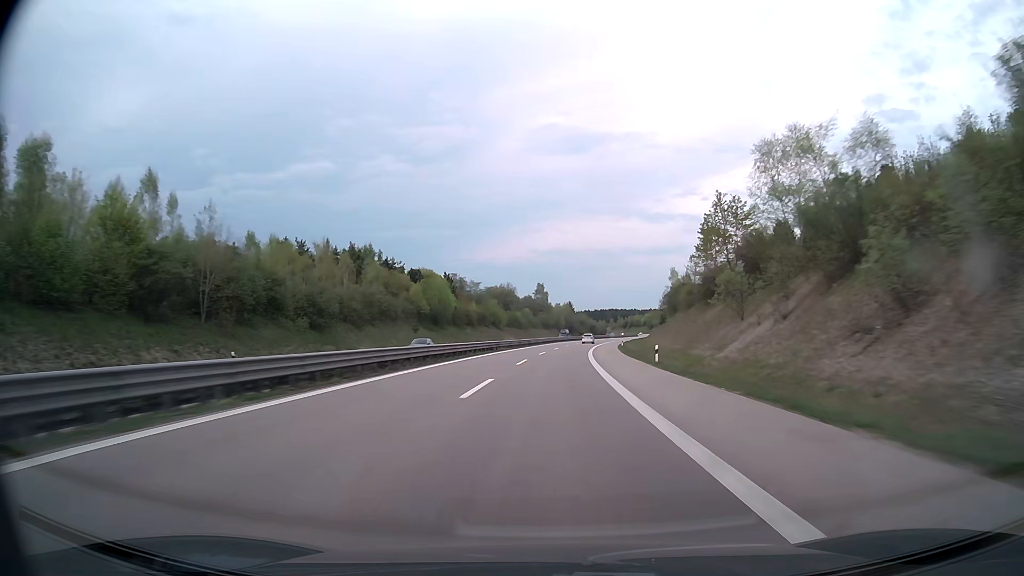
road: trunk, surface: asphalt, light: Day
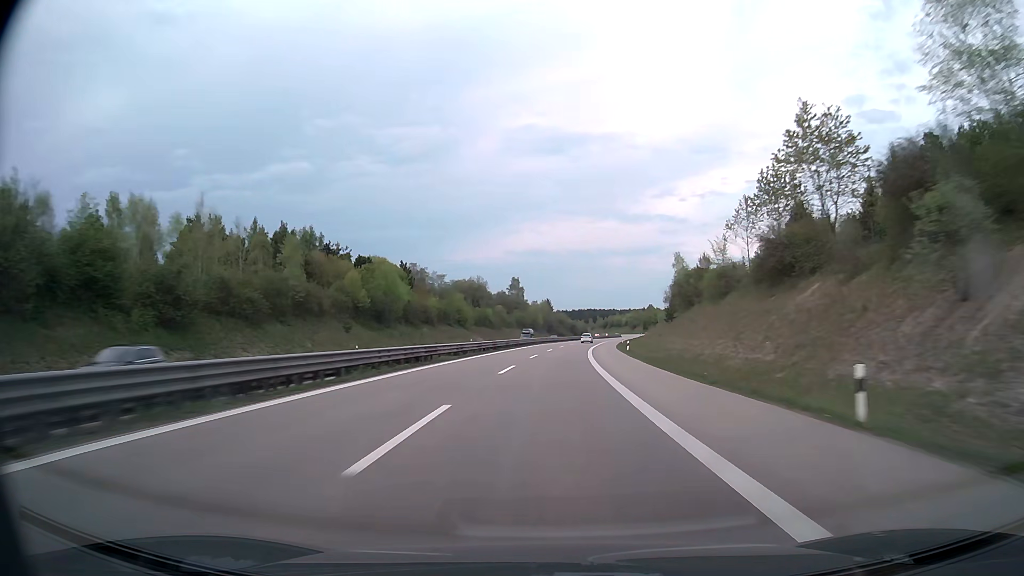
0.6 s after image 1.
(+0.4, +25.4) m; +2°
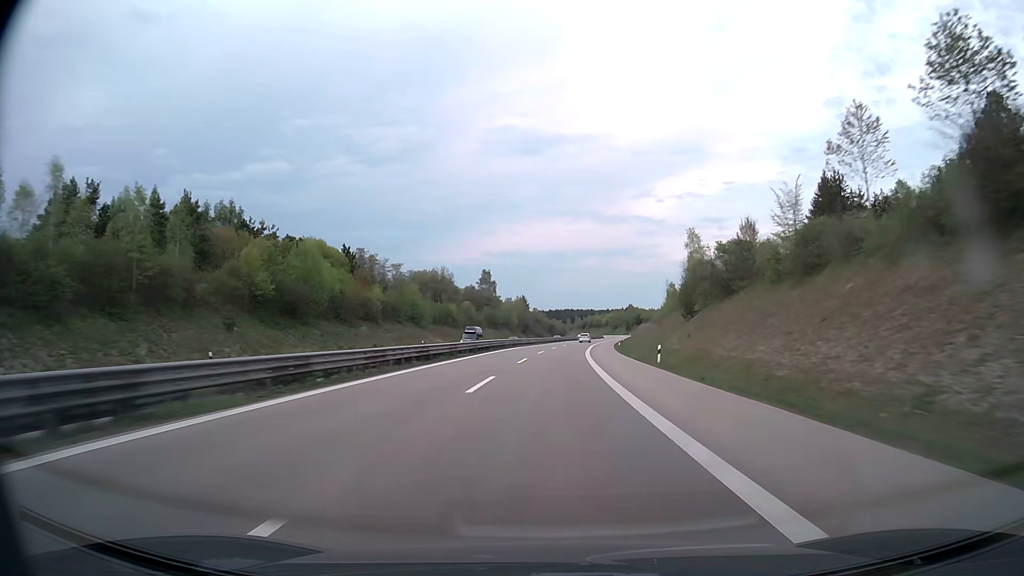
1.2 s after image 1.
(+0.5, +25.5) m; +2°
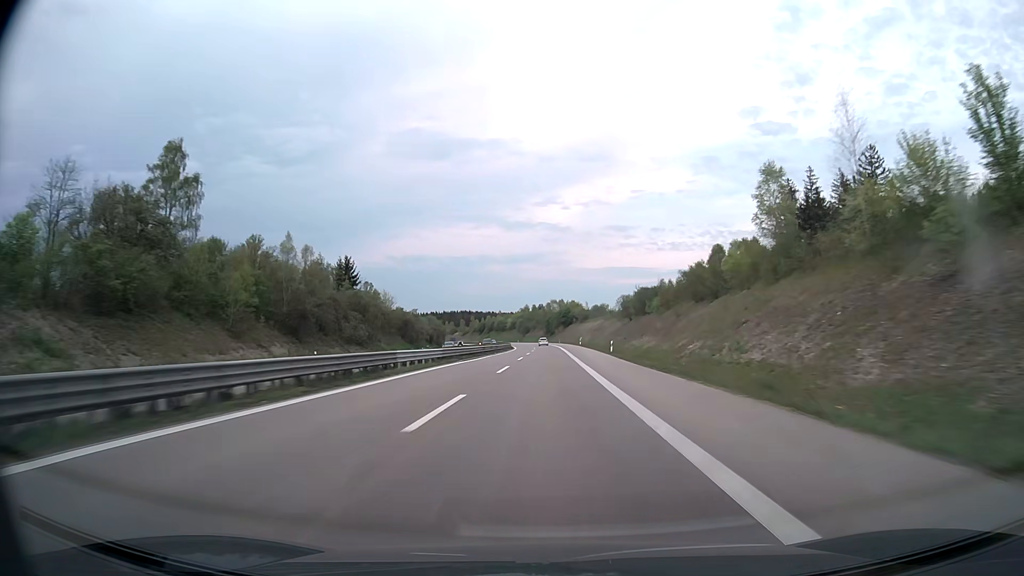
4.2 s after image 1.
(+9.9, +127.3) m; +8°
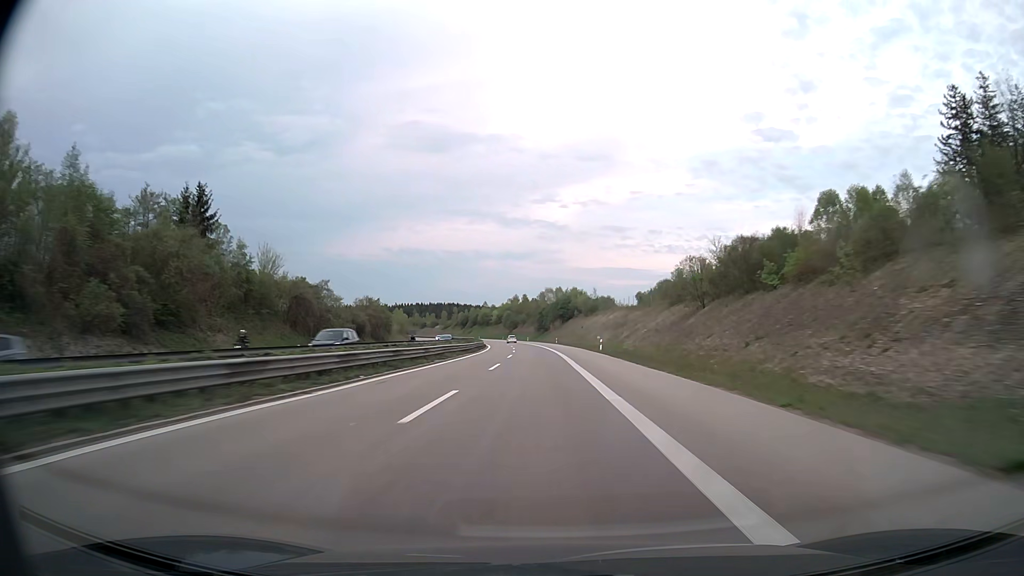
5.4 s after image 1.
(+0.5, +51.3) m; +1°
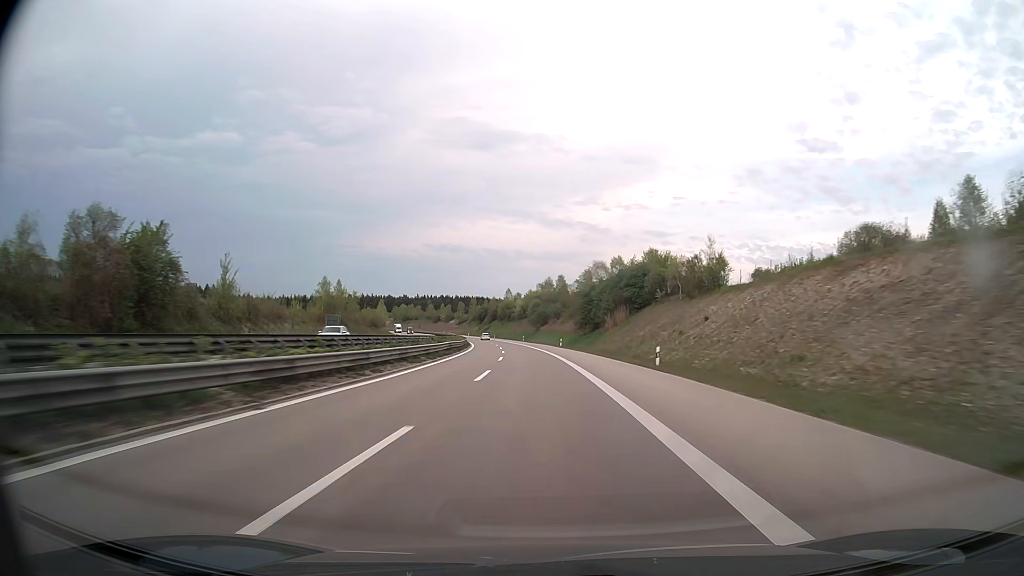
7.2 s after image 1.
(-1.5, +76.3) m; -3°
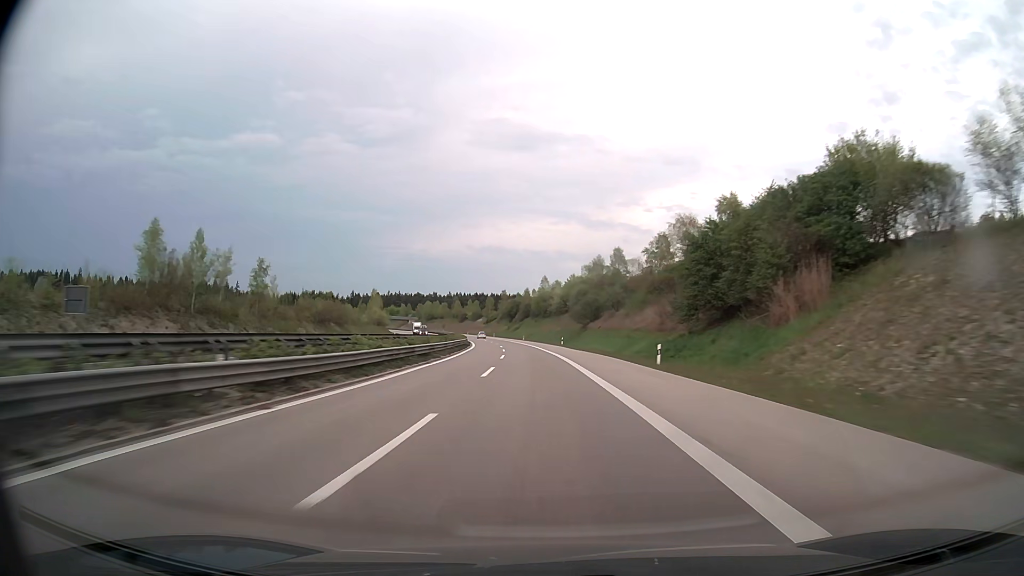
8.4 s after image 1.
(-1.4, +50.4) m; -3°
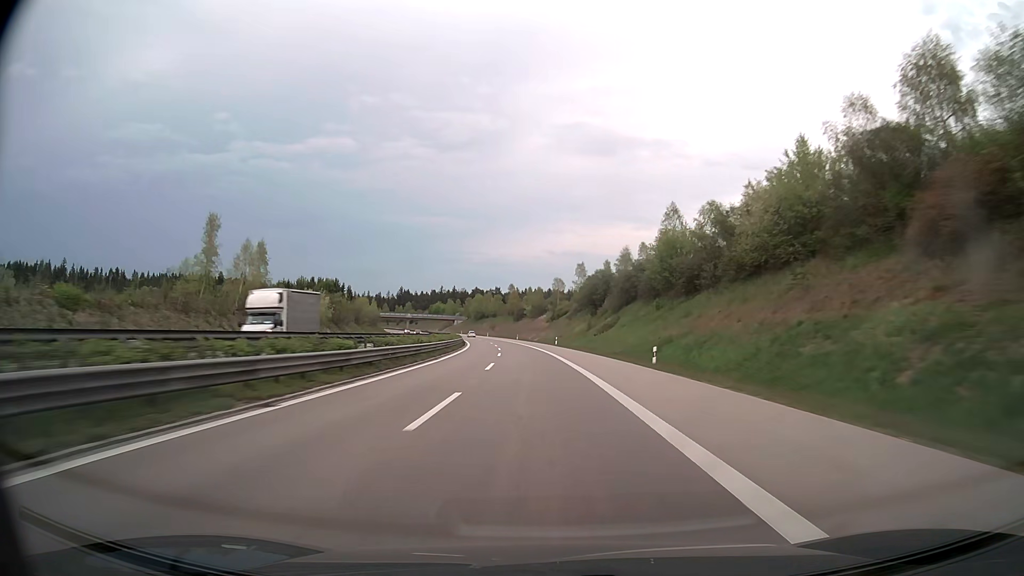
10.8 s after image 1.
(-6.0, +100.5) m; -7°
(0, +10) (0, +20) (-1, +30) (-1, +40) (-2, +50) (-2, +60) (-3, +70) (-4, +80) (-5, +90) (-7, +100) m
